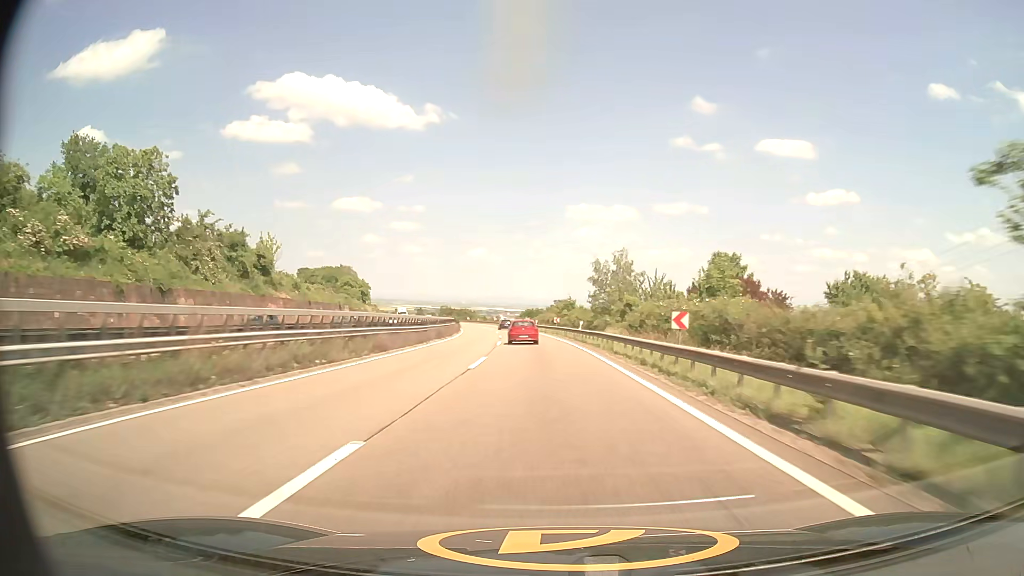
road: motorway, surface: asphalt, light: Day
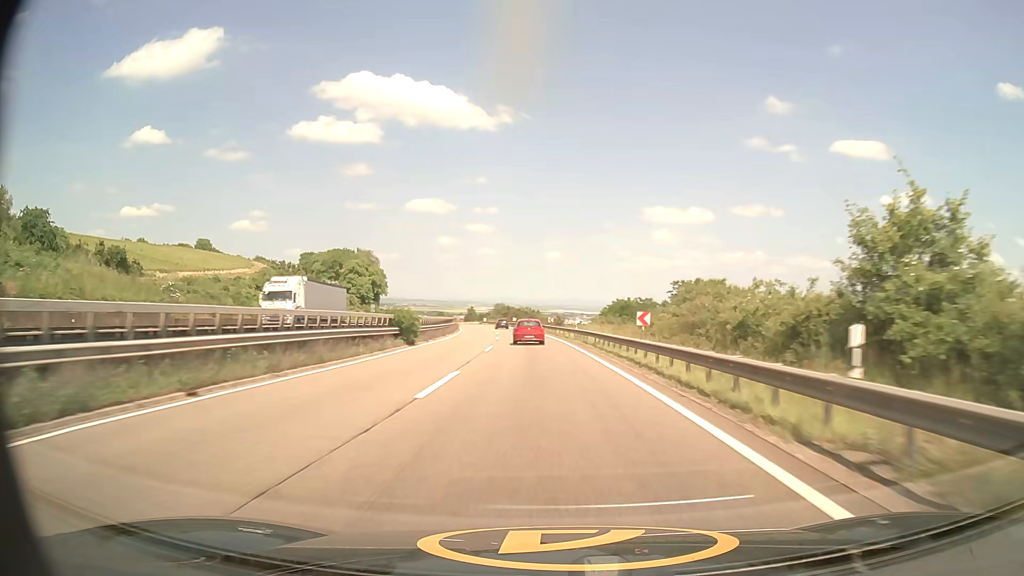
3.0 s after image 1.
(-4.4, +79.8) m; -6°
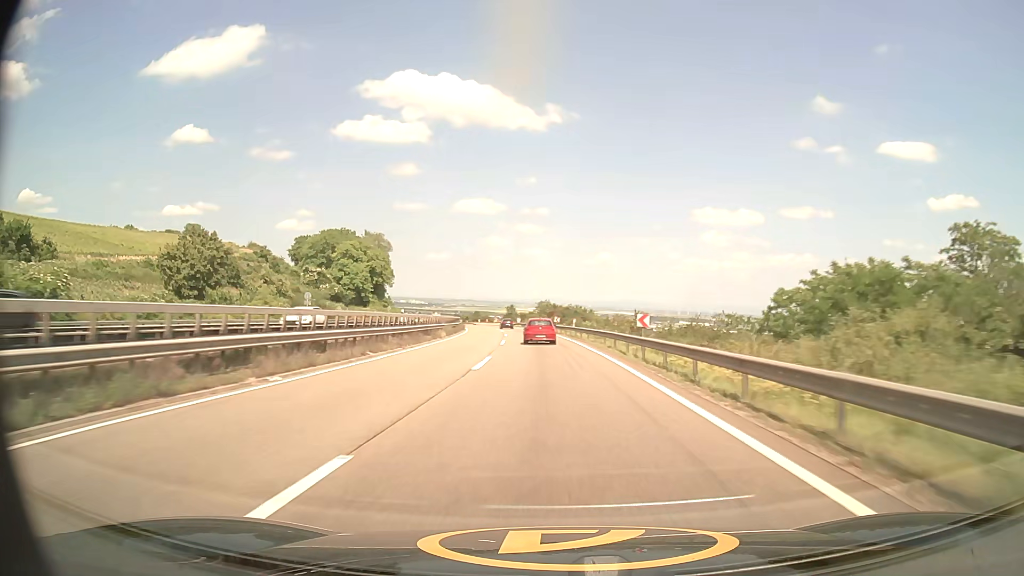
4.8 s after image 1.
(-1.8, +47.5) m; -4°
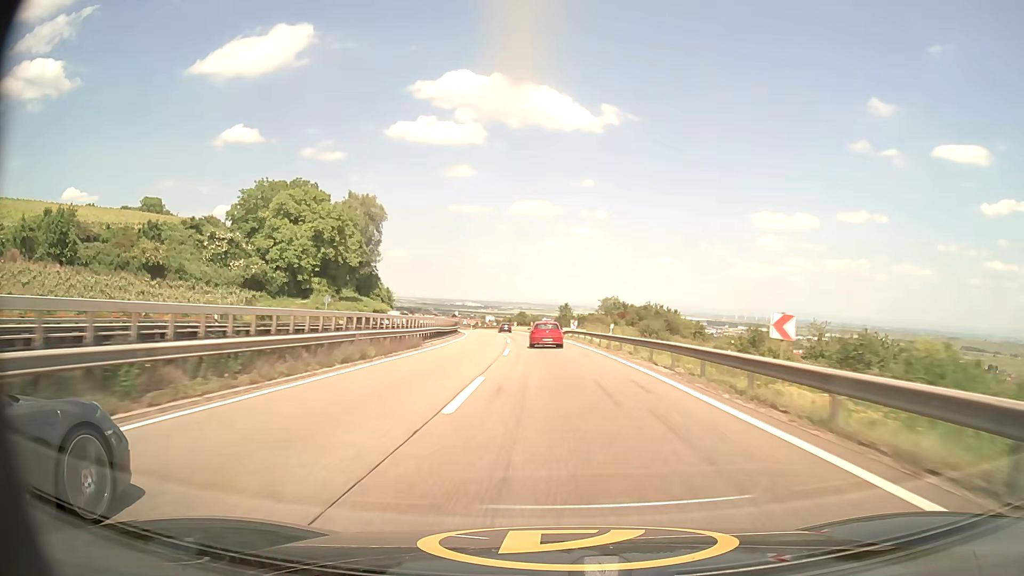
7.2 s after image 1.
(-2.9, +62.4) m; -5°
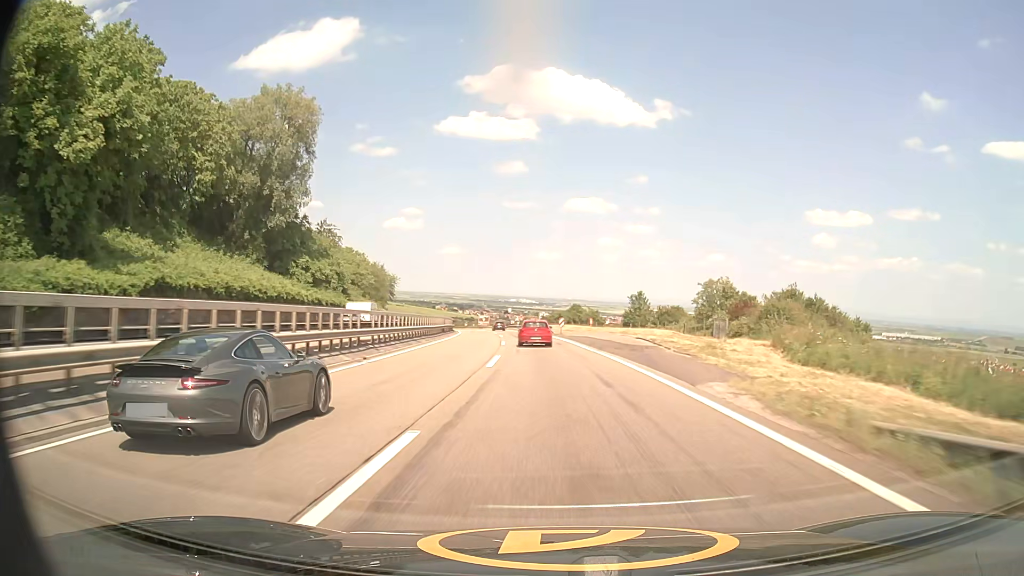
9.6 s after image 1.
(-2.4, +61.9) m; -5°
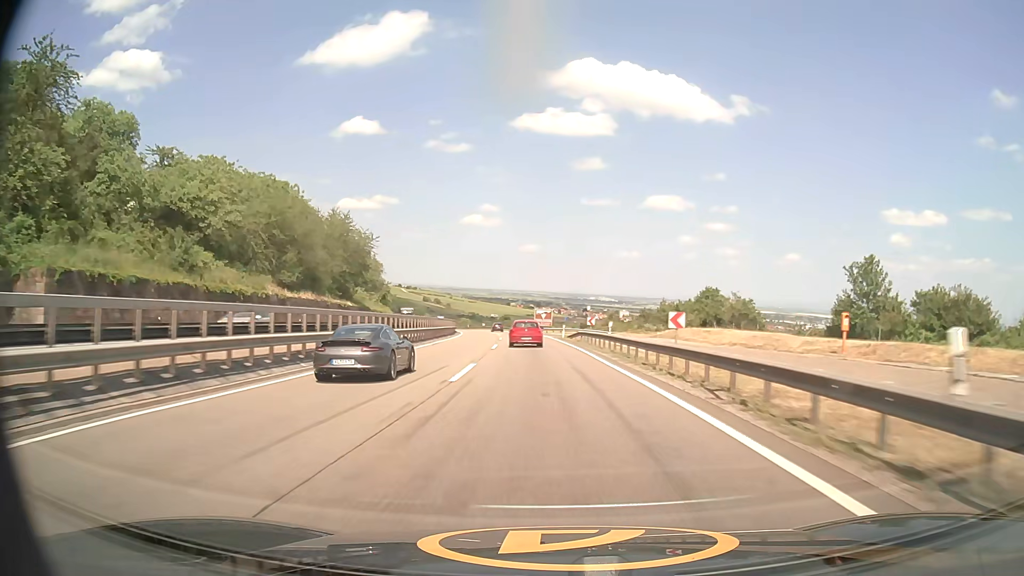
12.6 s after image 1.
(-4.1, +76.9) m; -6°
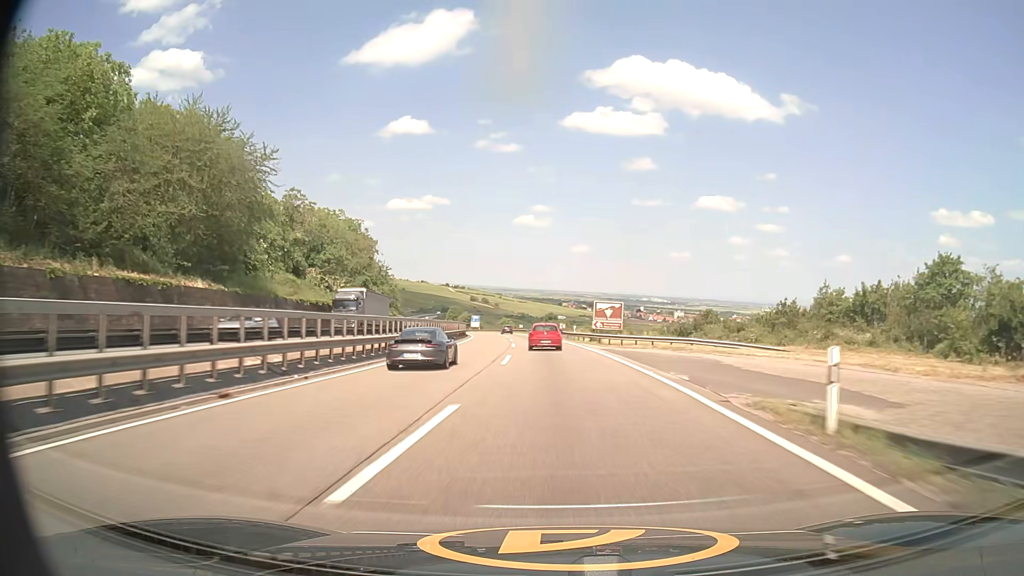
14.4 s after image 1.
(-1.9, +46.3) m; -4°
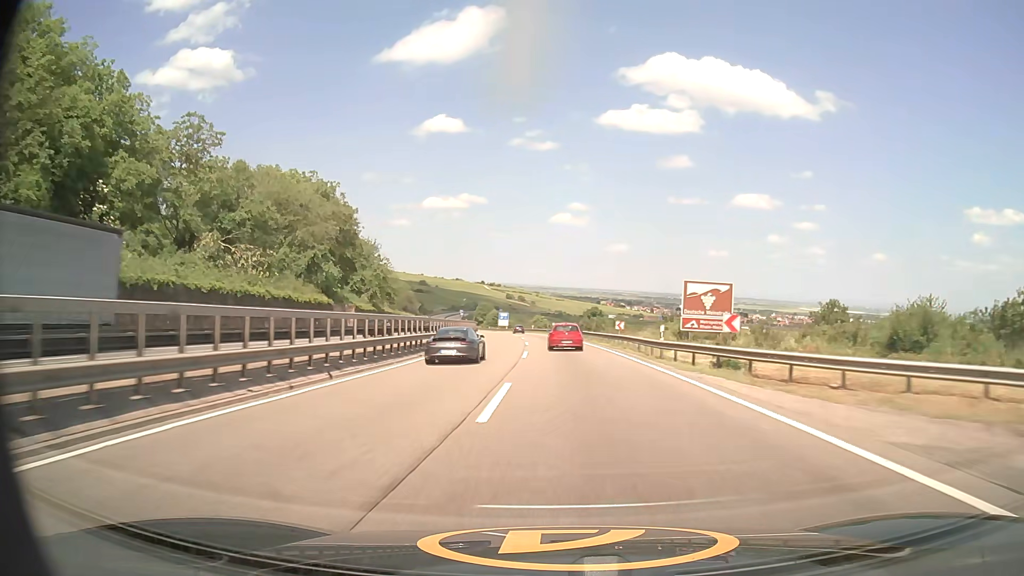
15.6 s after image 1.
(-0.9, +31.9) m; -3°
(0, +10) (0, +20) (-1, +30) (-2, +40) (-2, +50) (-3, +60) (-4, +70) (-5, +80) (-7, +90) (-8, +100) m
